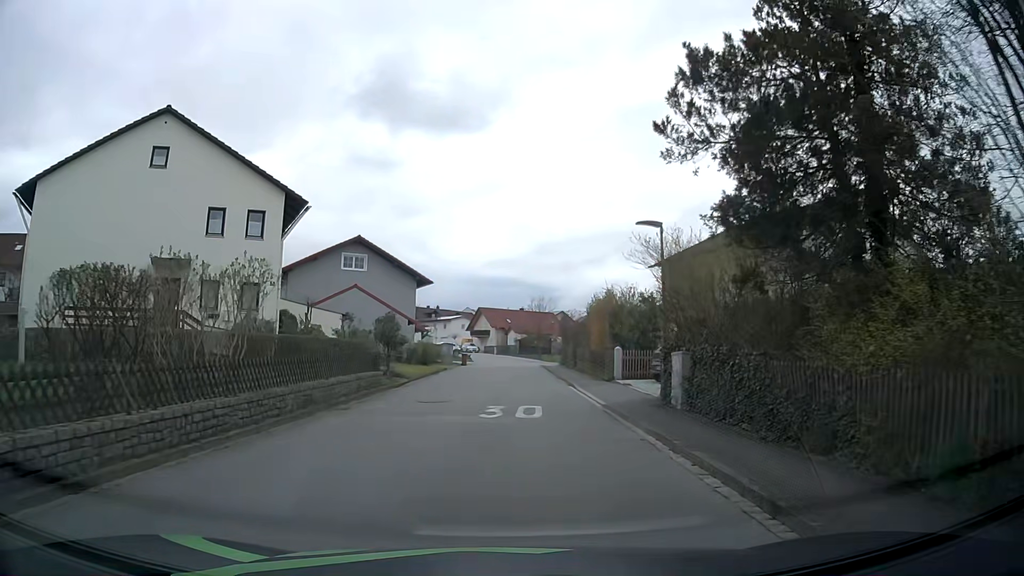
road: residential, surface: asphalt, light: Day
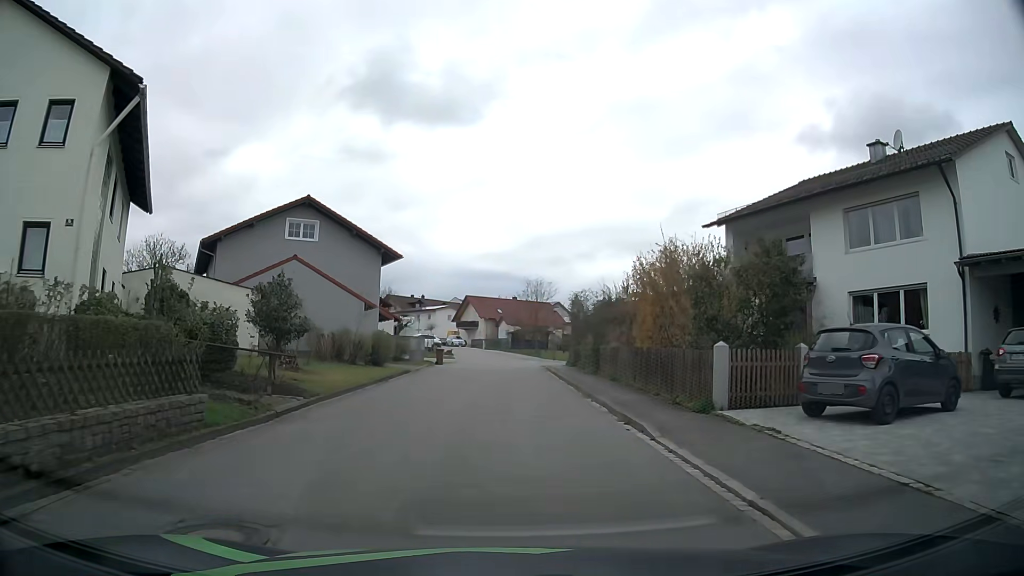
(+0.3, +12.6) m; +2°
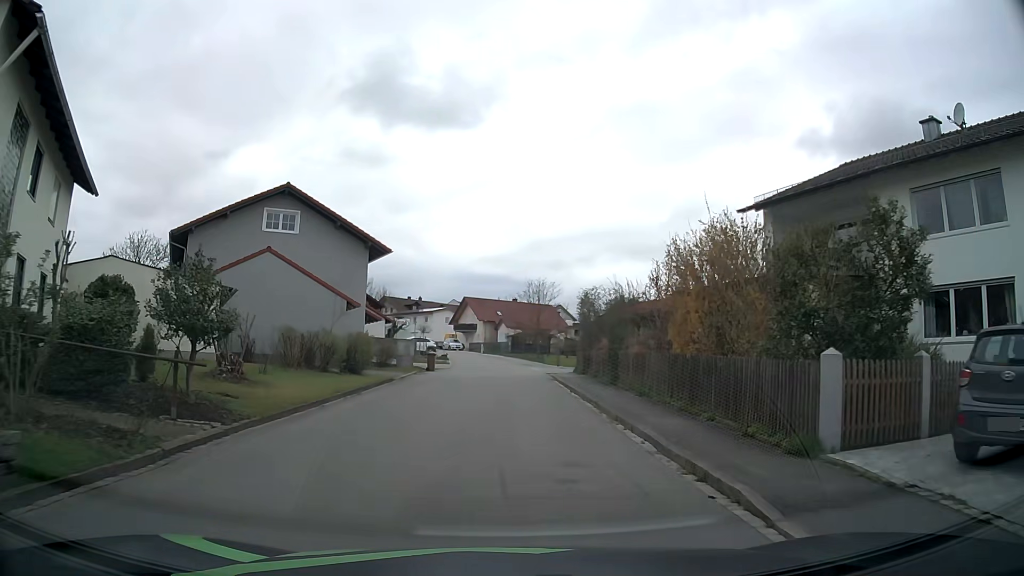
(0.0, +4.3) m; -1°
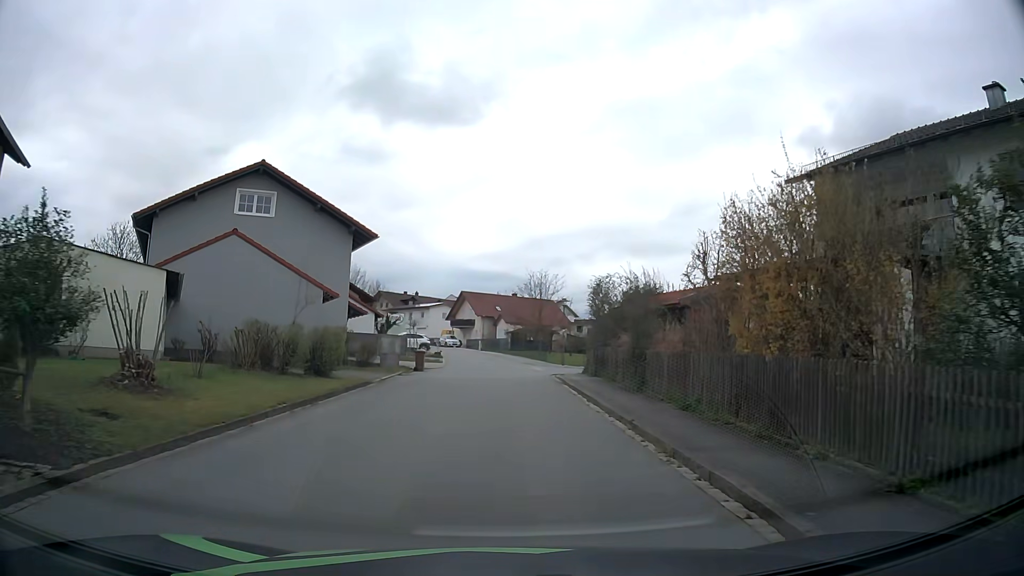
(+0.1, +4.2) m; +1°
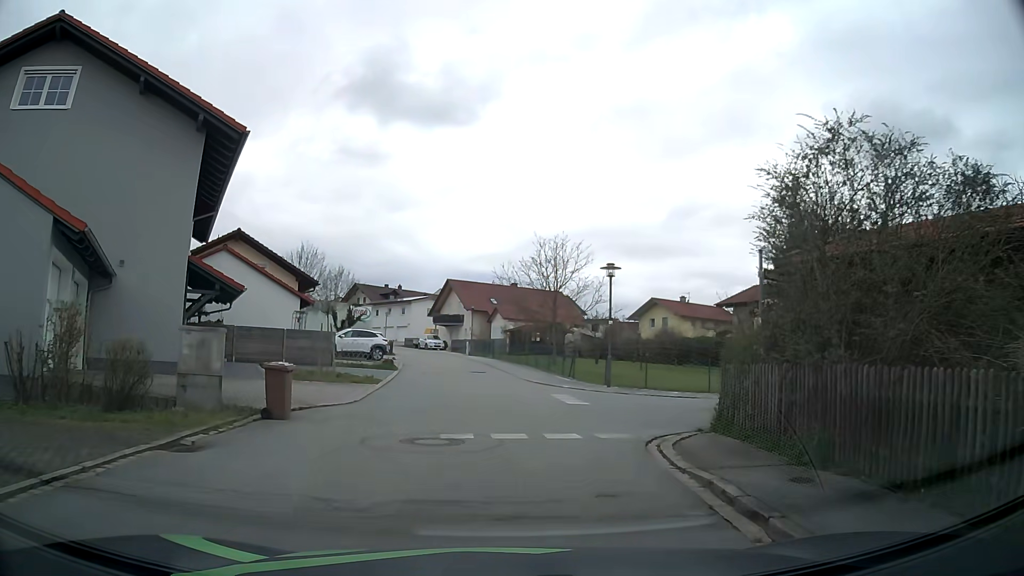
(0.0, +18.3) m; 0°
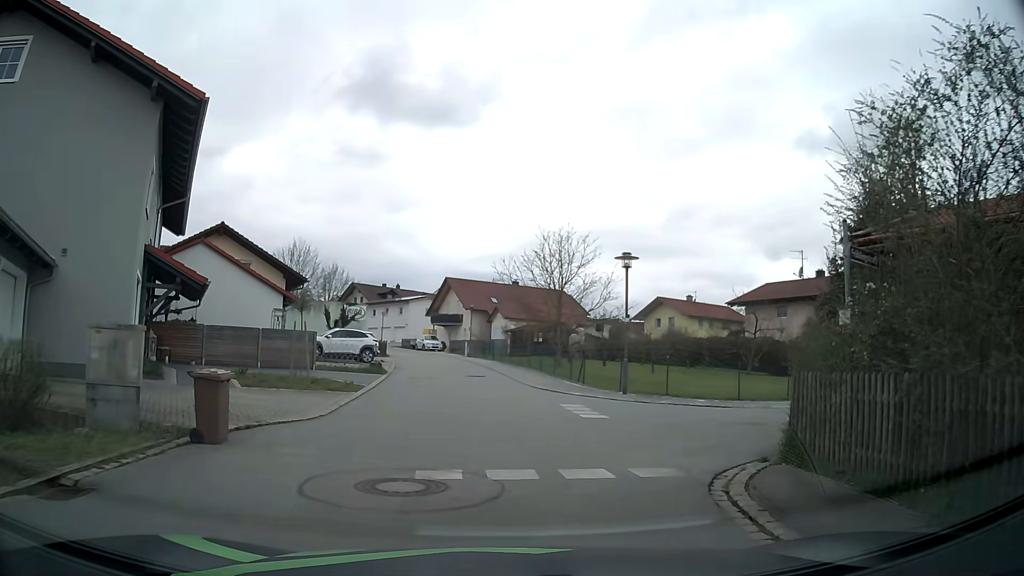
(0.0, +2.7) m; 0°
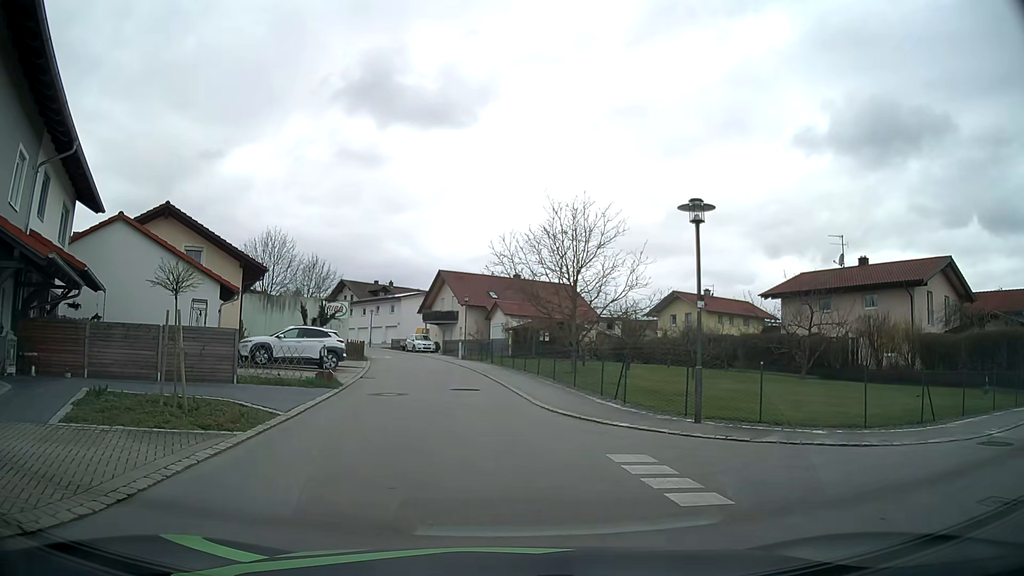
(0.0, +7.0) m; +1°
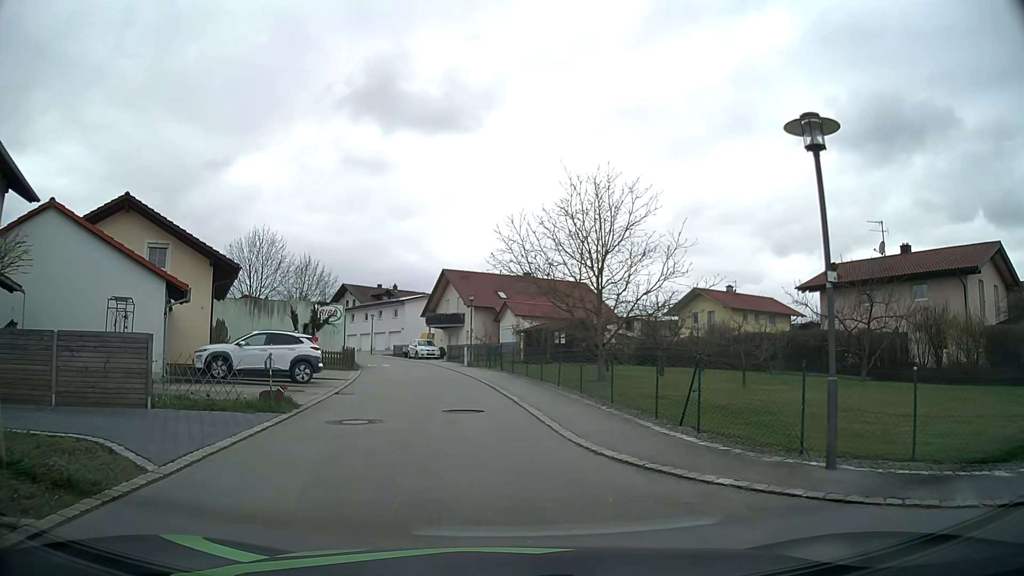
(-0.1, +4.9) m; -1°
(-1, +10) (-2, +20) (-4, +30) (-6, +39) (-9, +49) (-13, +58) (-17, +67) (-23, +76) (-29, +83) (-36, +91) m
